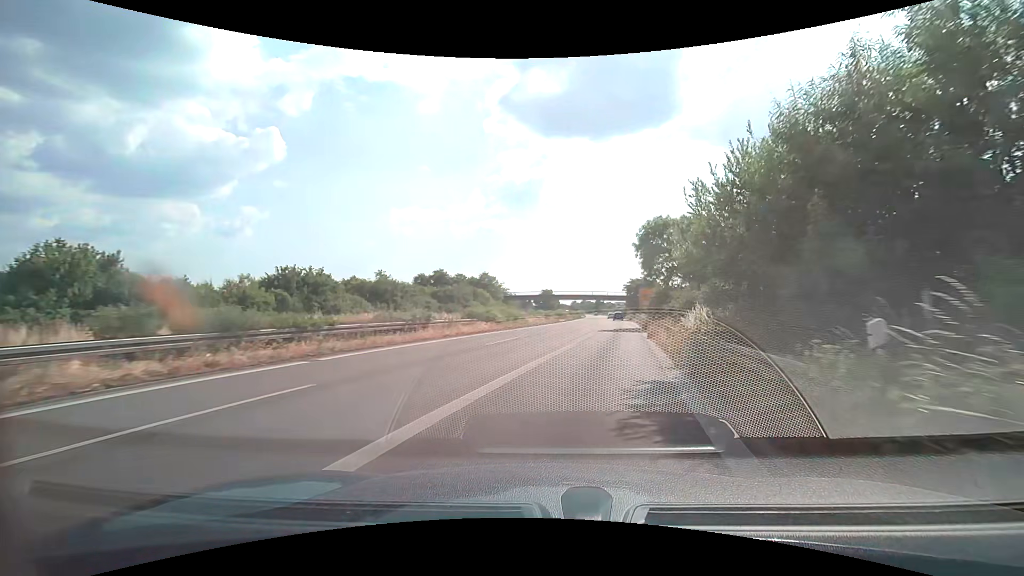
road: trunk_link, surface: asphalt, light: Day
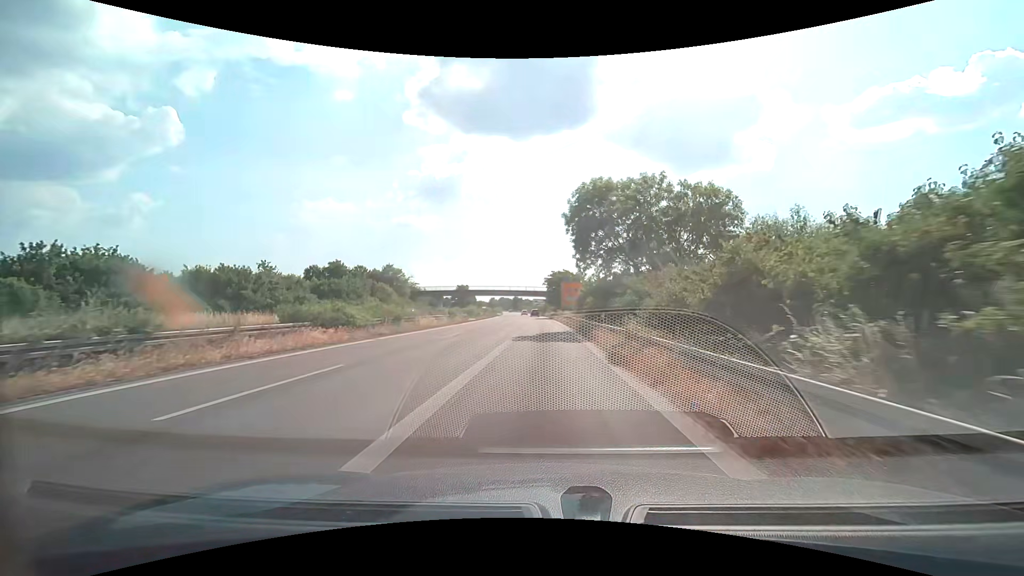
(+1.5, +14.1) m; +10°
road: trunk
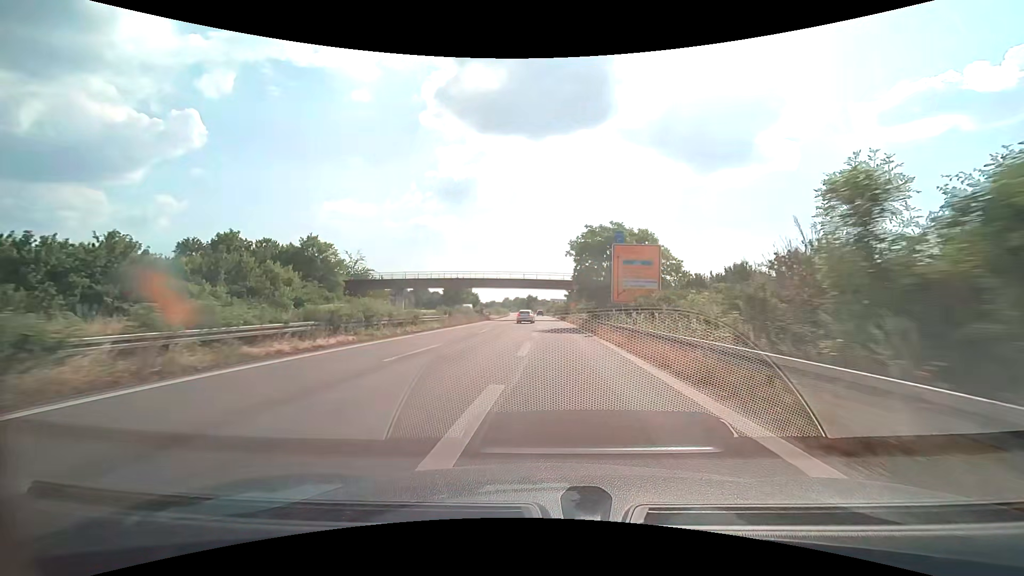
(-0.4, +48.1) m; -2°
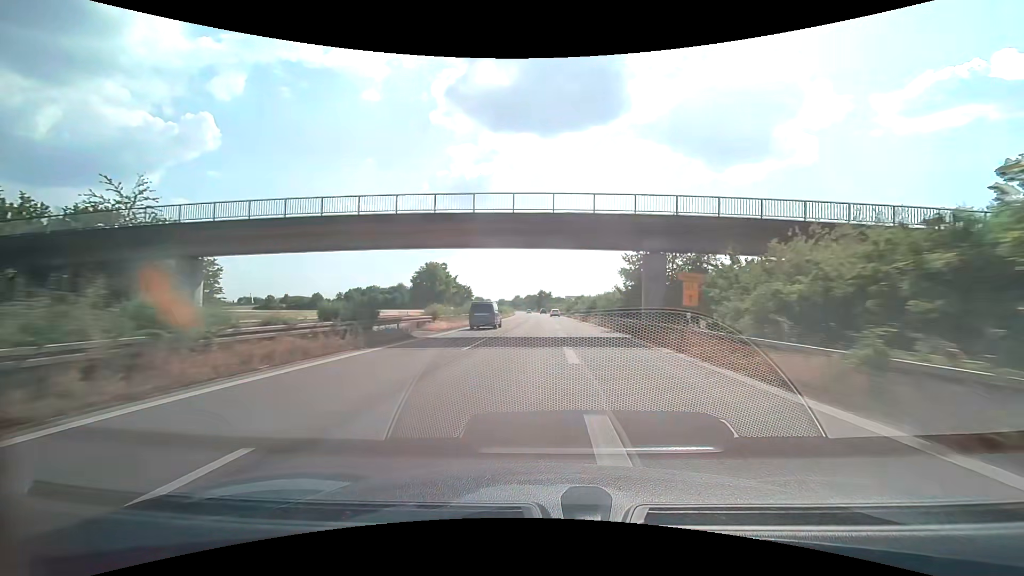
(-1.0, +51.1) m; -2°
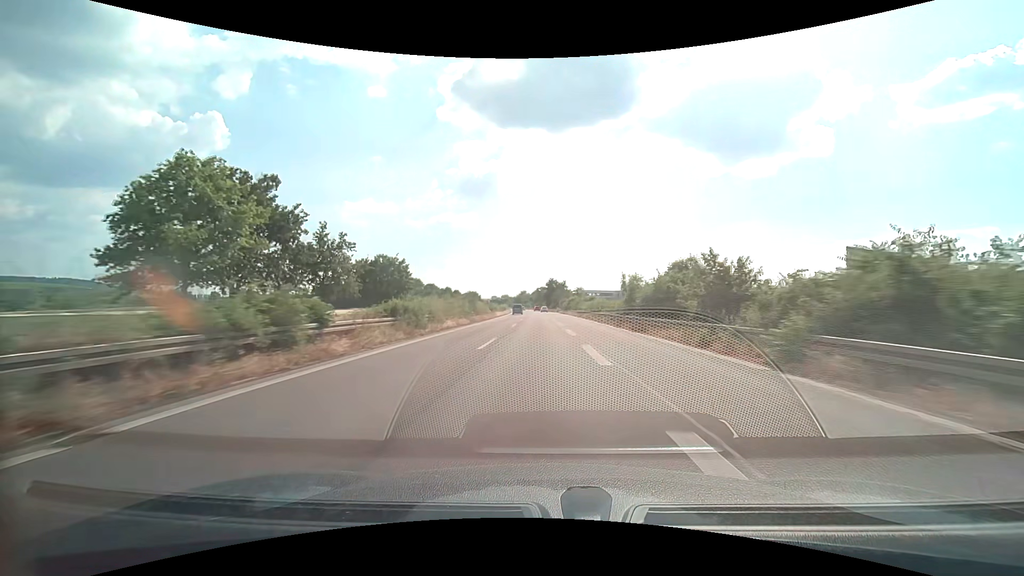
(-0.5, +73.3) m; -1°
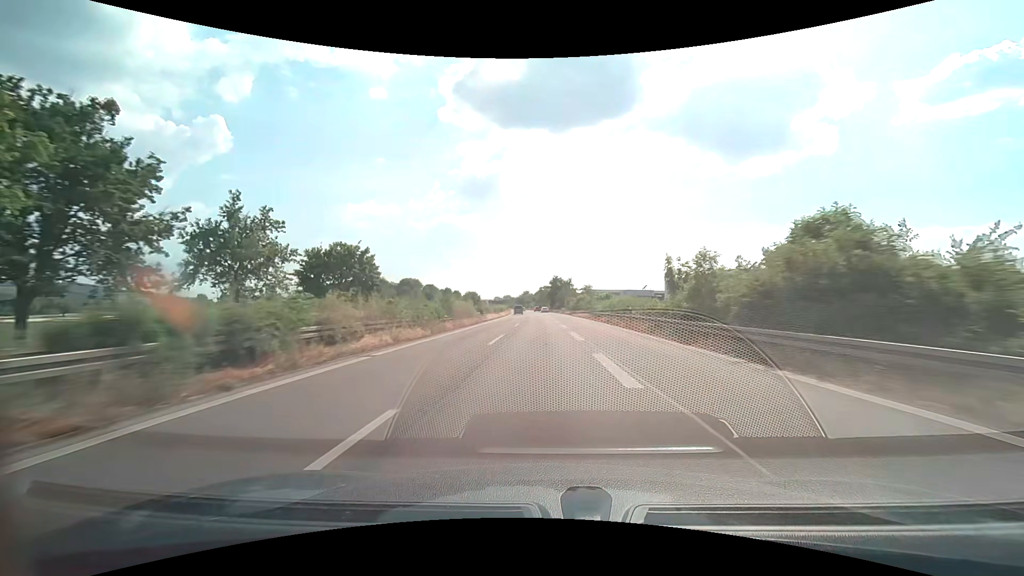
(0.0, +15.2) m; 0°
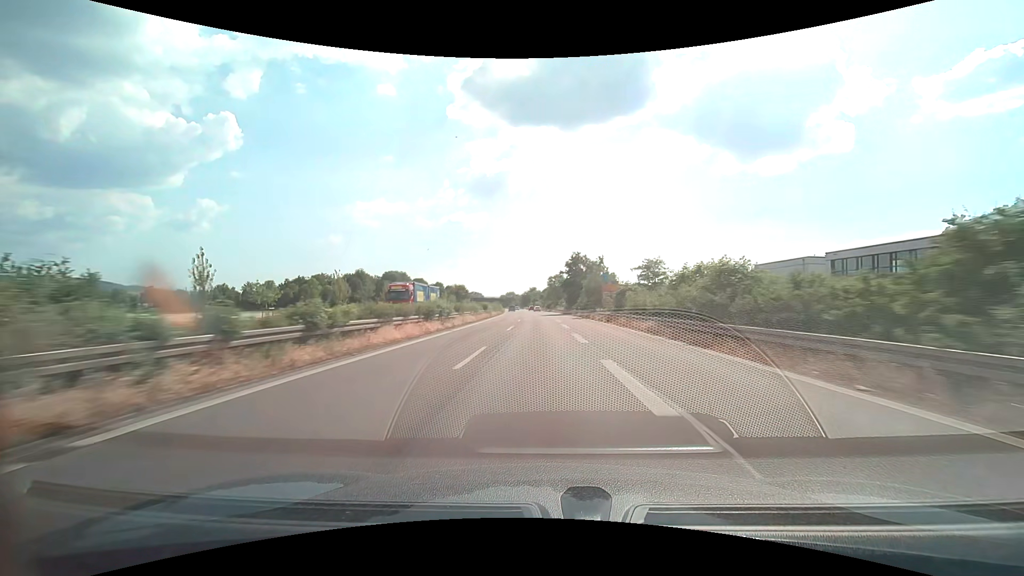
(-0.6, +61.9) m; -1°
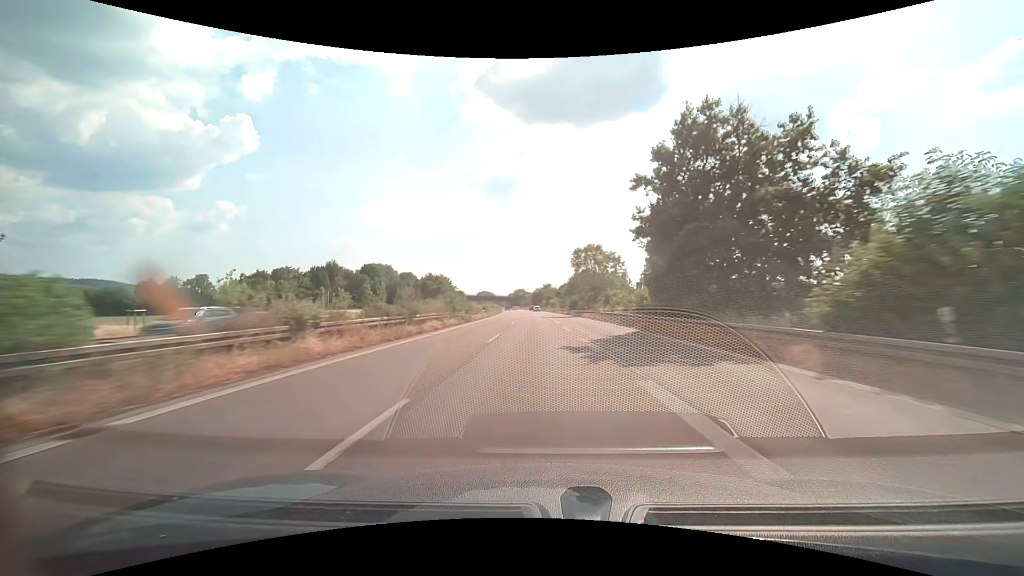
(-0.9, +63.7) m; -2°
(0, +10) (0, +20) (0, +30) (-1, +40) (-1, +50) (-1, +60) (-2, +70) (-2, +80) (-3, +90) (-3, +100) m
